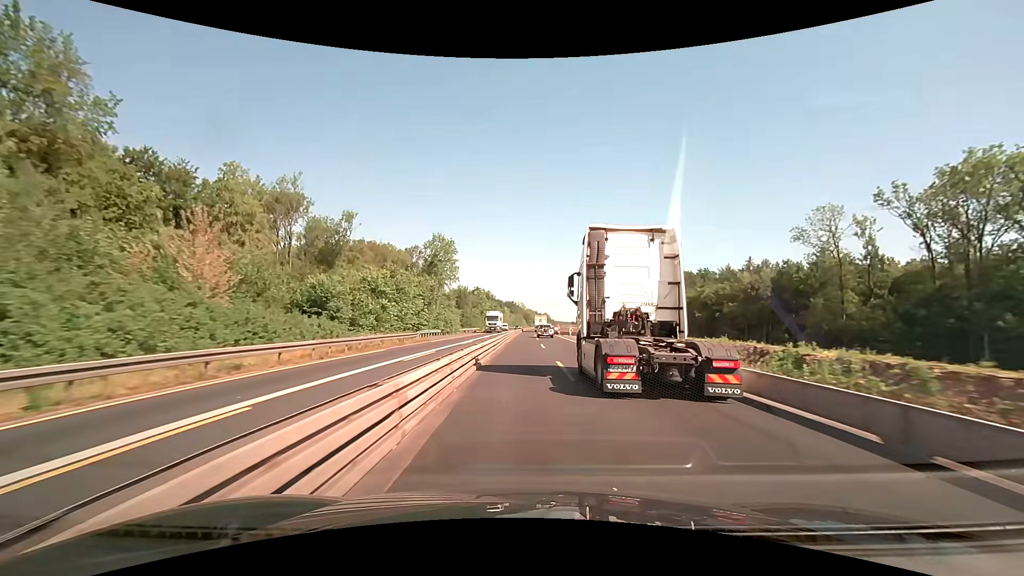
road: motorway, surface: concrete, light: Day
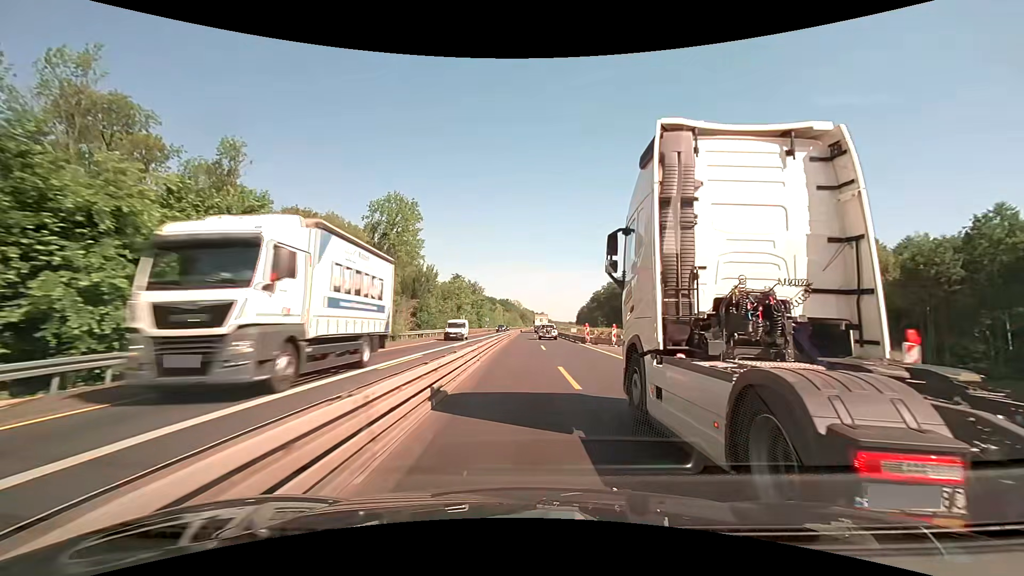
(+0.3, +38.2) m; +1°
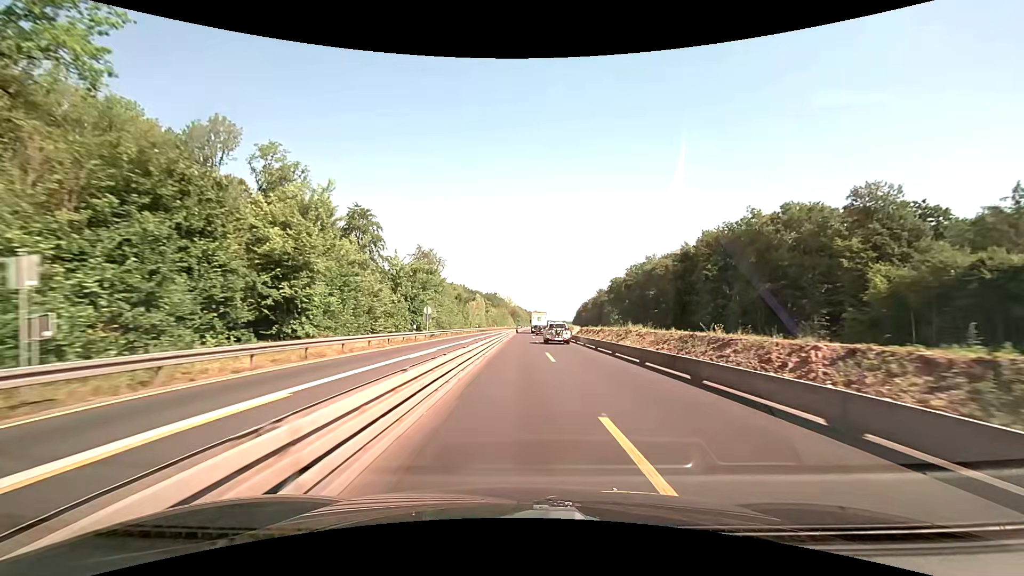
(+0.4, +63.6) m; +1°
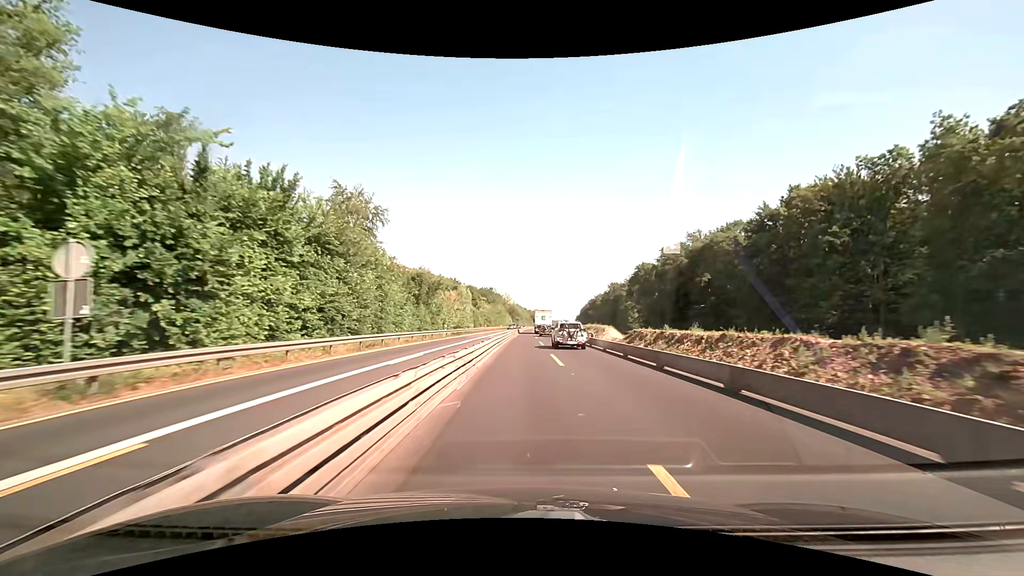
(0.0, +38.1) m; 0°
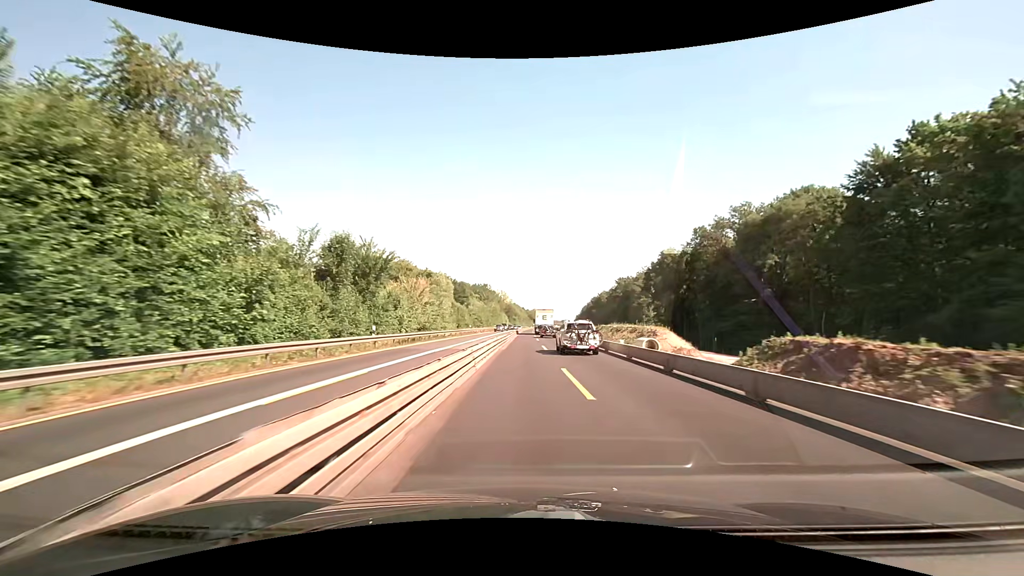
(+0.1, +25.4) m; 0°
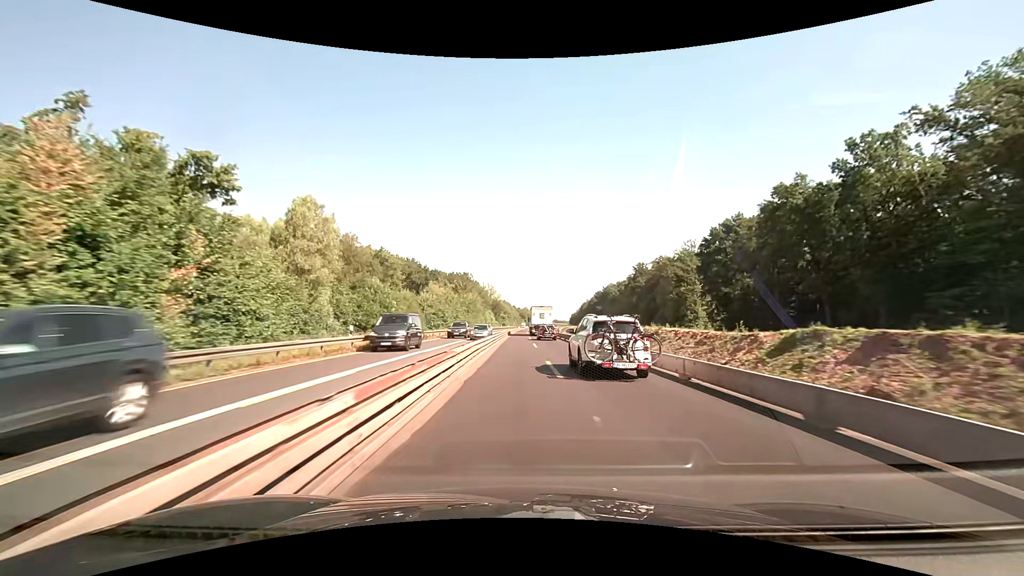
(+0.4, +50.8) m; +1°
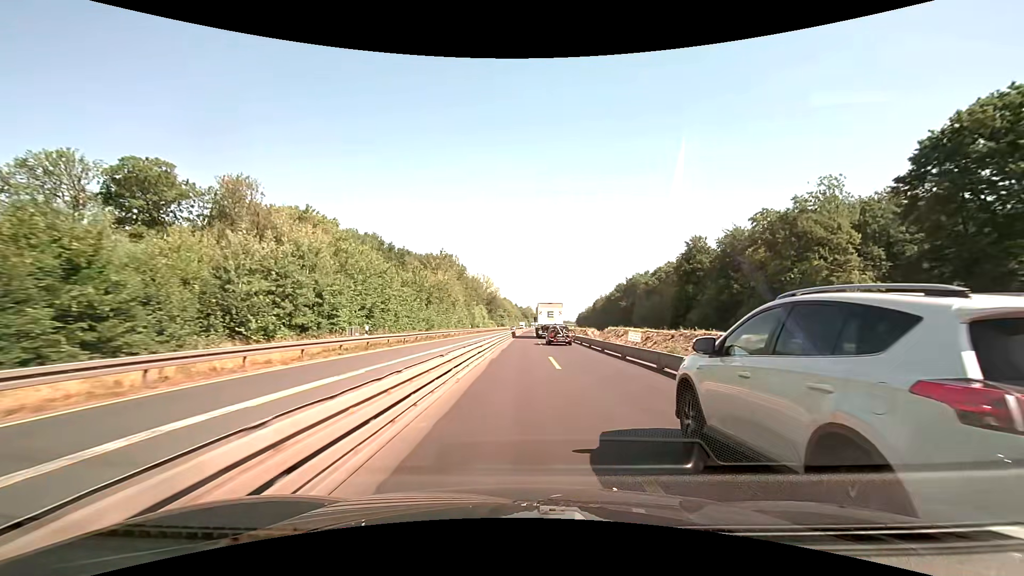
(-0.2, +50.8) m; 0°
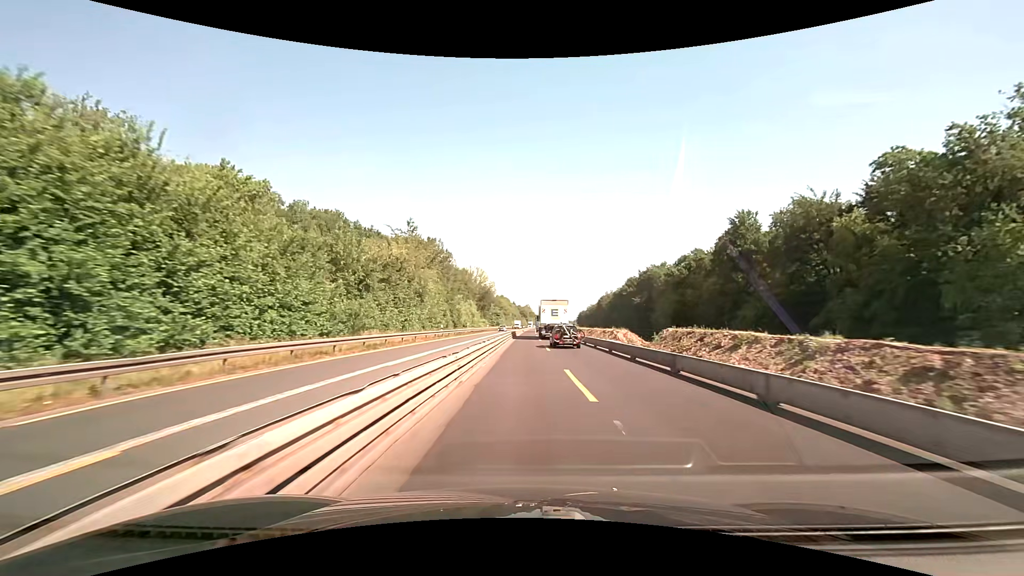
(0.0, +25.4) m; 0°
(0, +10) (0, +20) (0, +30) (0, +40) (0, +50) (+1, +60) (+1, +70) (+1, +80) (+1, +90) (+1, +100) m
